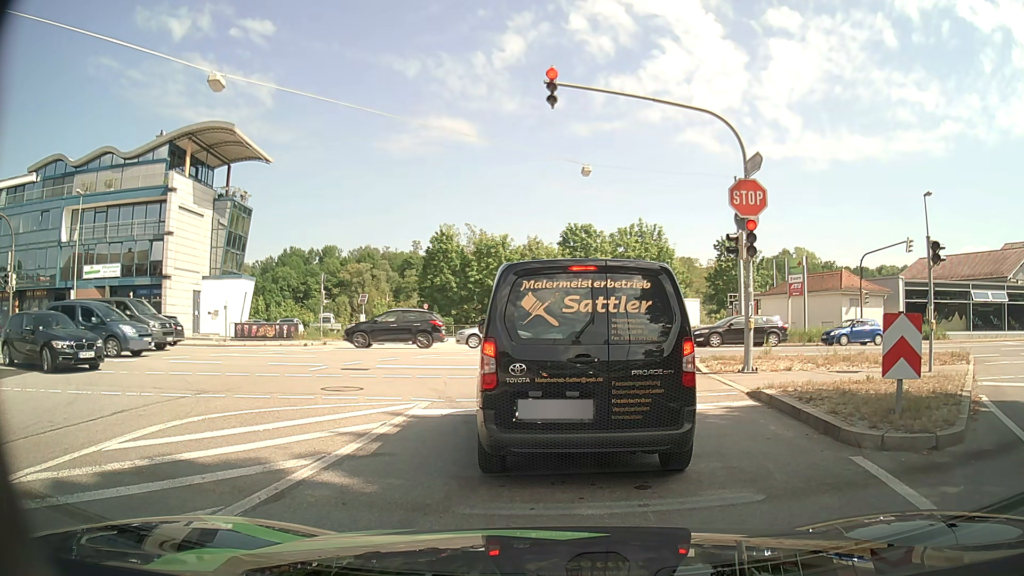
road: tertiary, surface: asphalt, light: Day
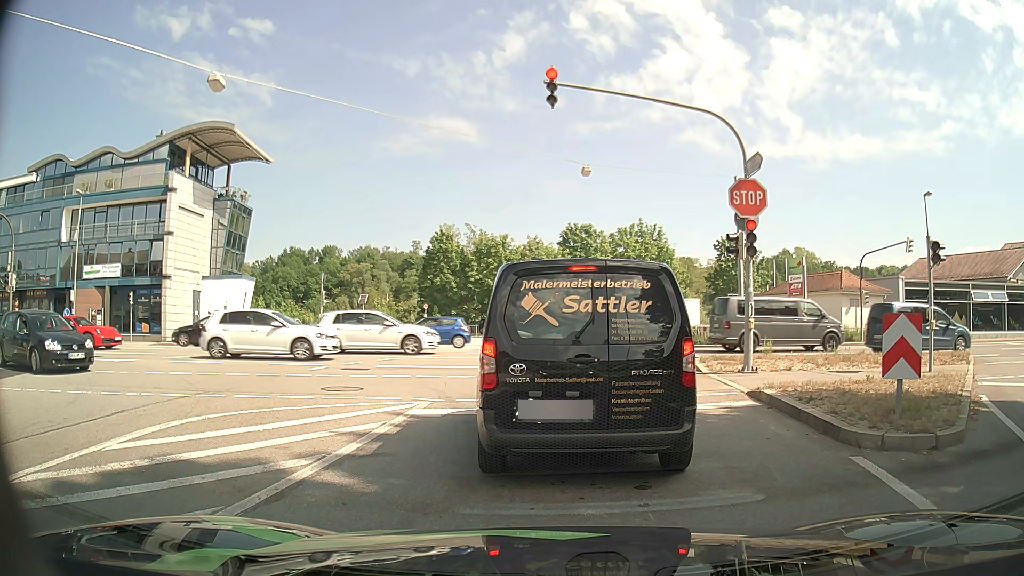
(0.0, 0.0) m; 0°
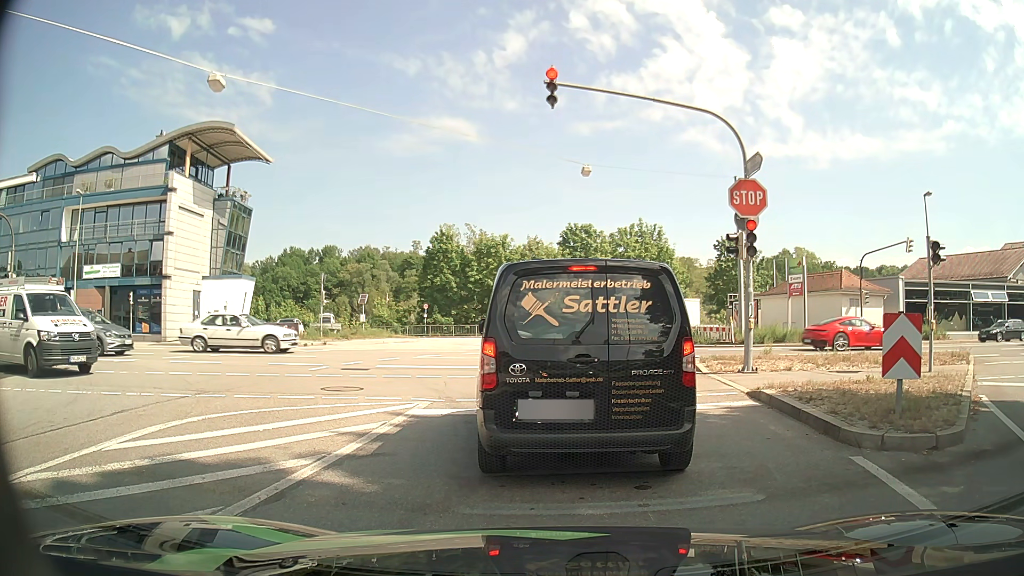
(0.0, 0.0) m; 0°
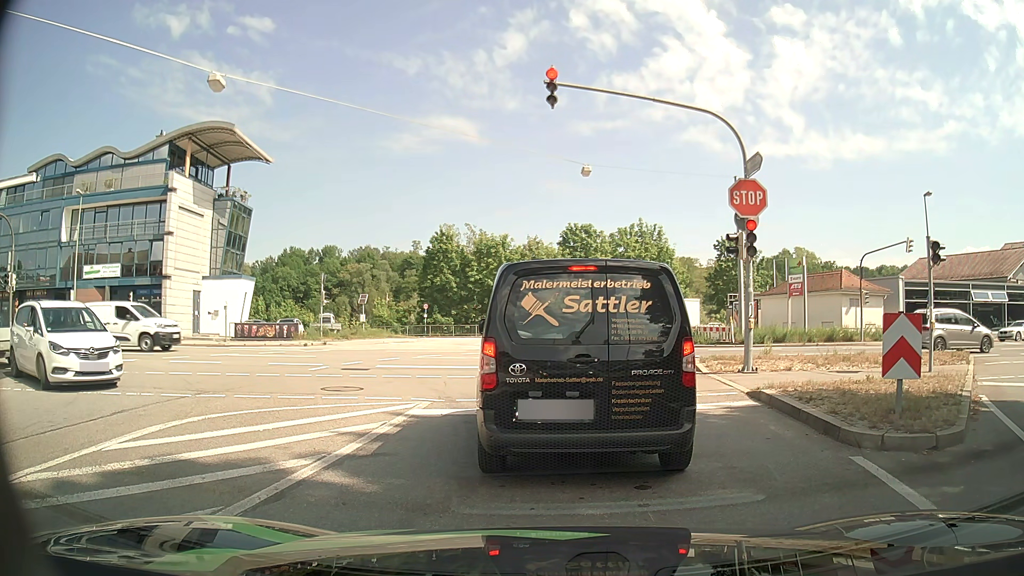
(0.0, 0.0) m; 0°
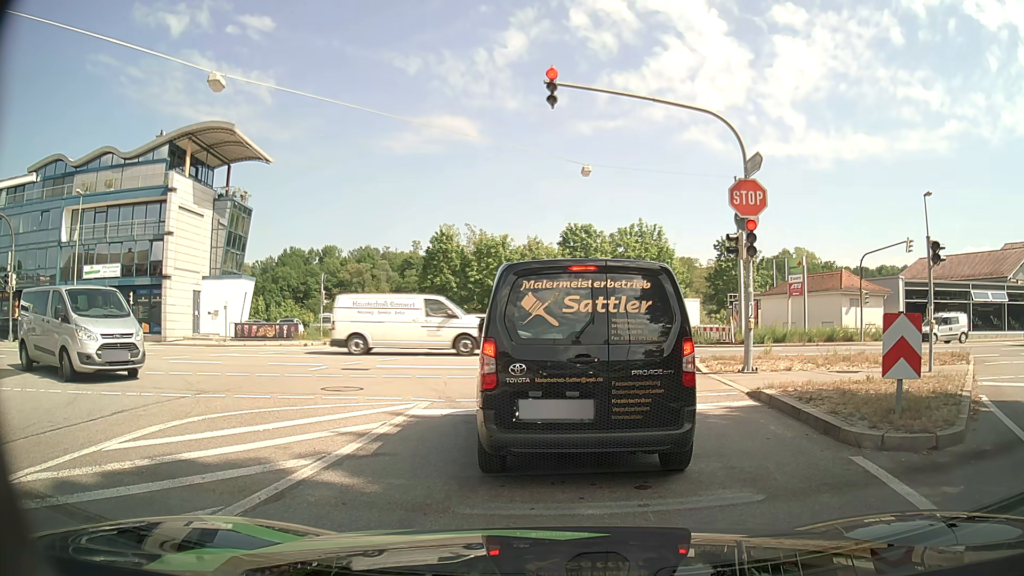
(0.0, 0.0) m; 0°
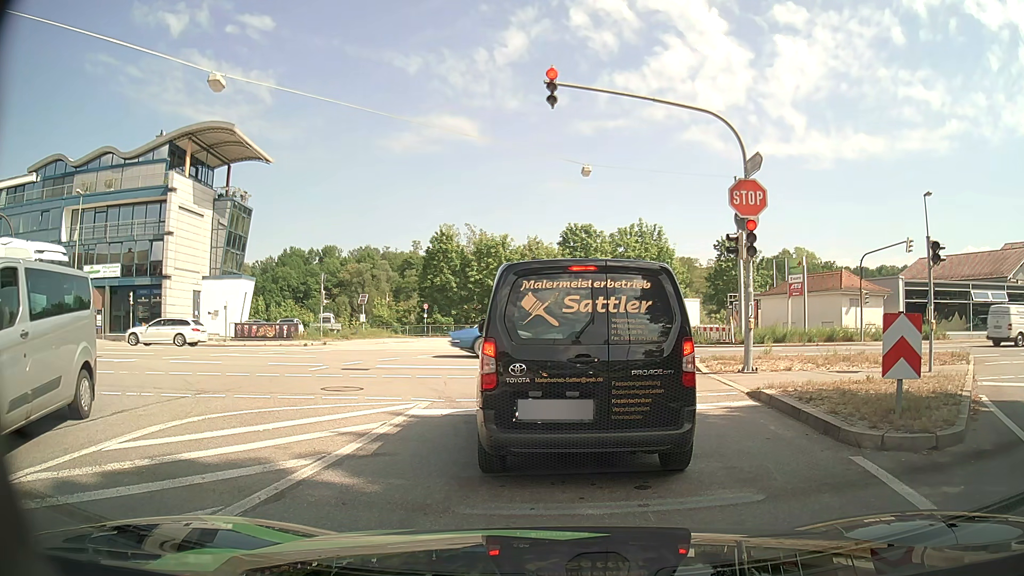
(0.0, 0.0) m; 0°
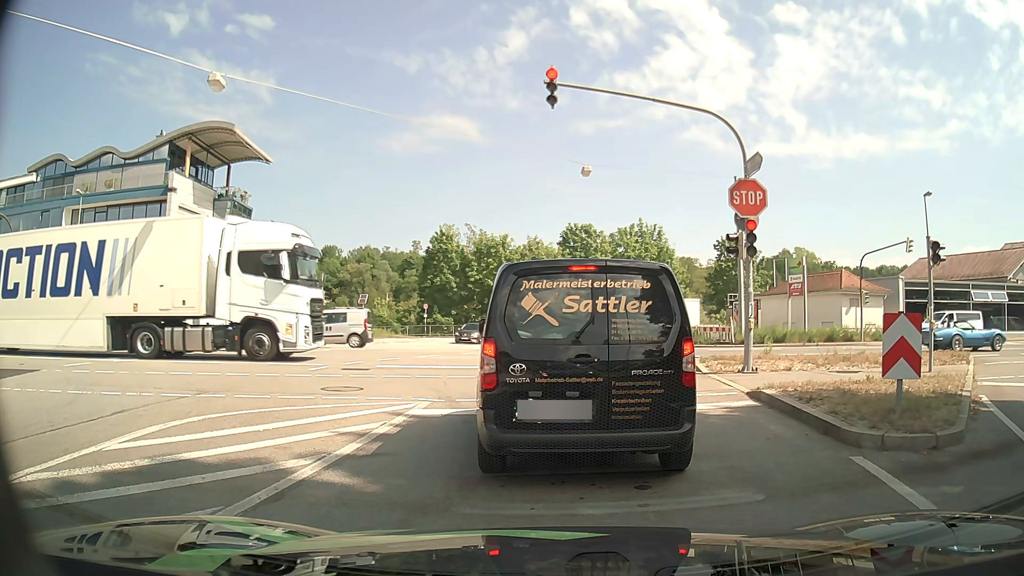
(0.0, 0.0) m; 0°
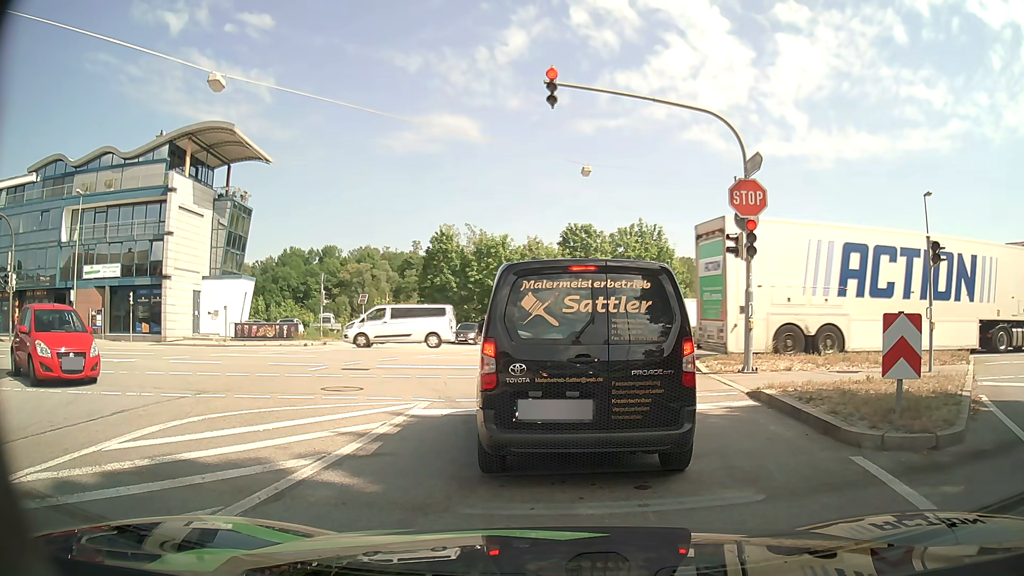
(0.0, 0.0) m; 0°
(0, +10) (-2, +20) (-7, +29) (-16, +33) (-26, +32) (-36, +31) (-45, +30) (-55, +29) (-65, +28) (-75, +27) m
